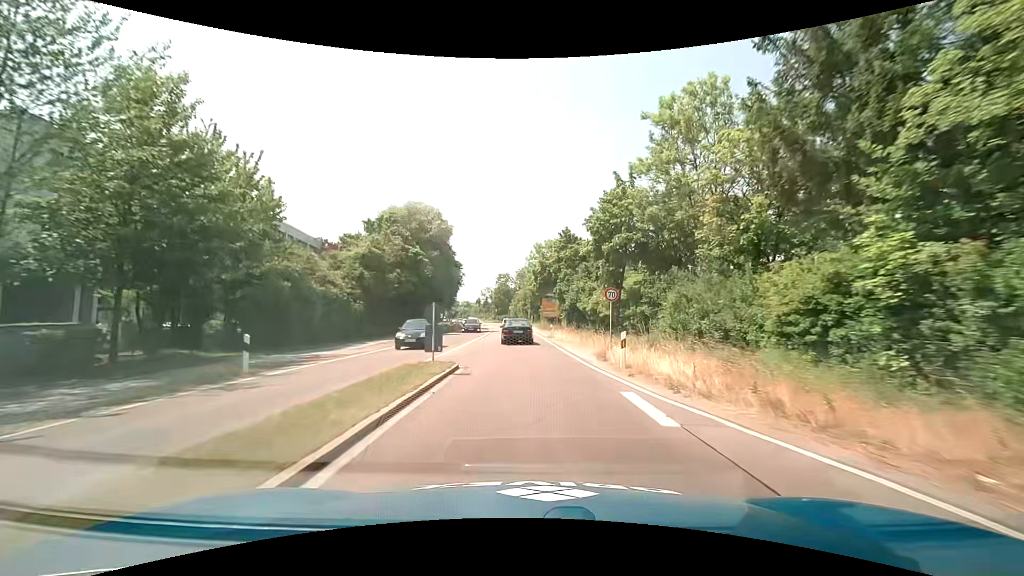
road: trunk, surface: asphalt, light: Day
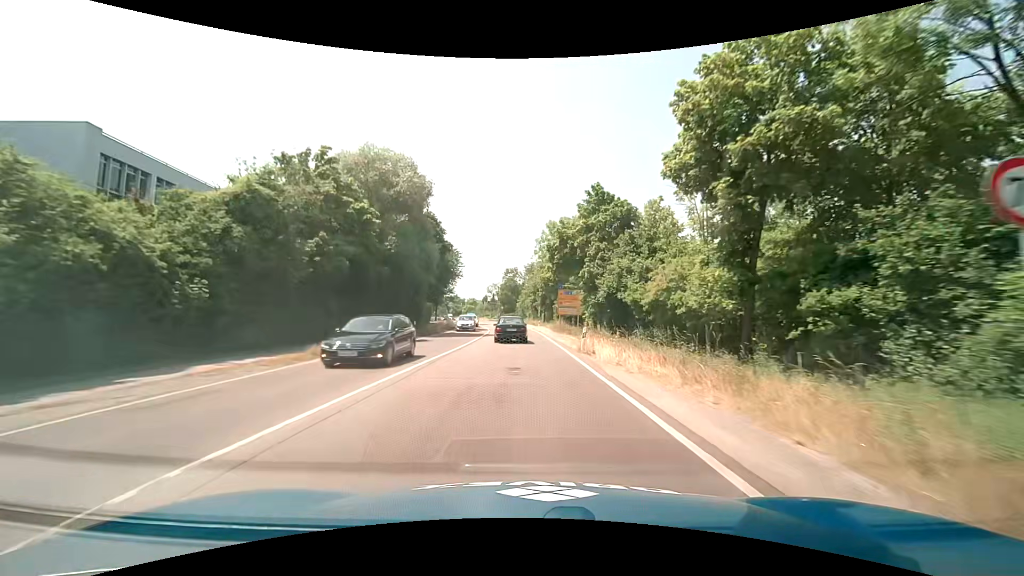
(-0.2, +17.7) m; -1°
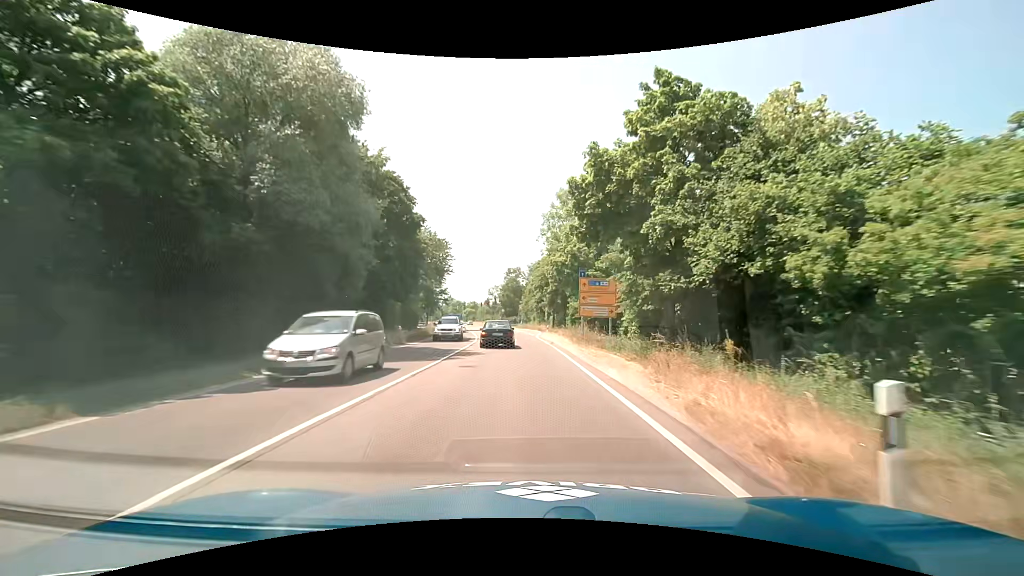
(-0.2, +17.6) m; -1°
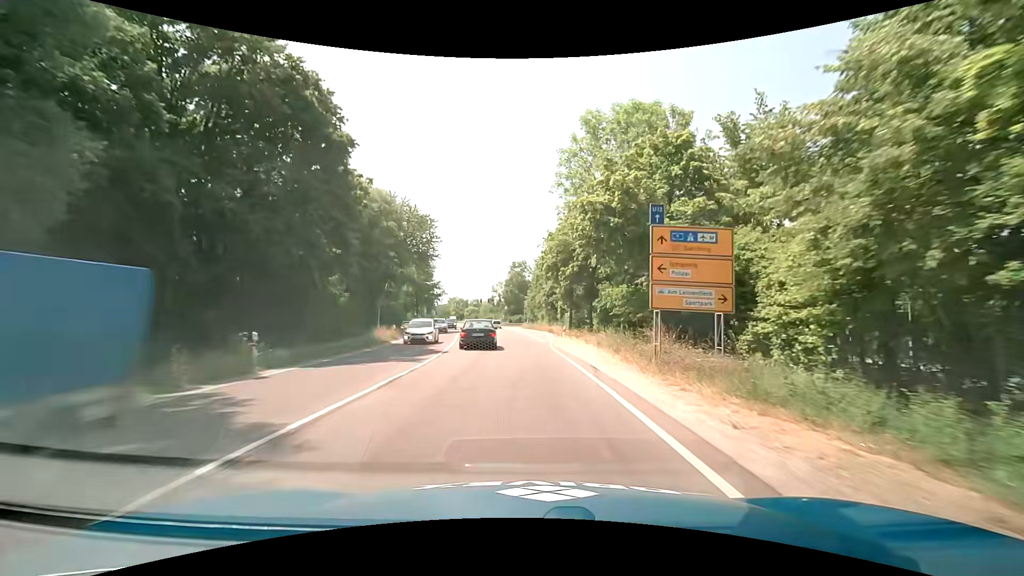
(+0.1, +17.9) m; 0°
(0, +10) (0, +20) (-1, +30) (-1, +40) (-2, +50) (-3, +60) (-4, +70) (-5, +80) (-6, +90) (-7, +100) m
